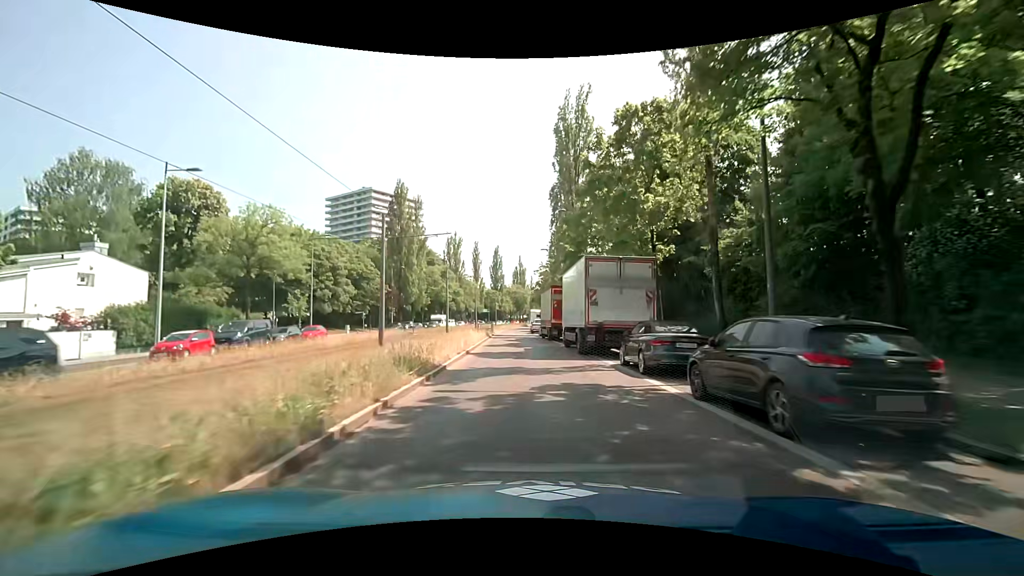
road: secondary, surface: asphalt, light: Day
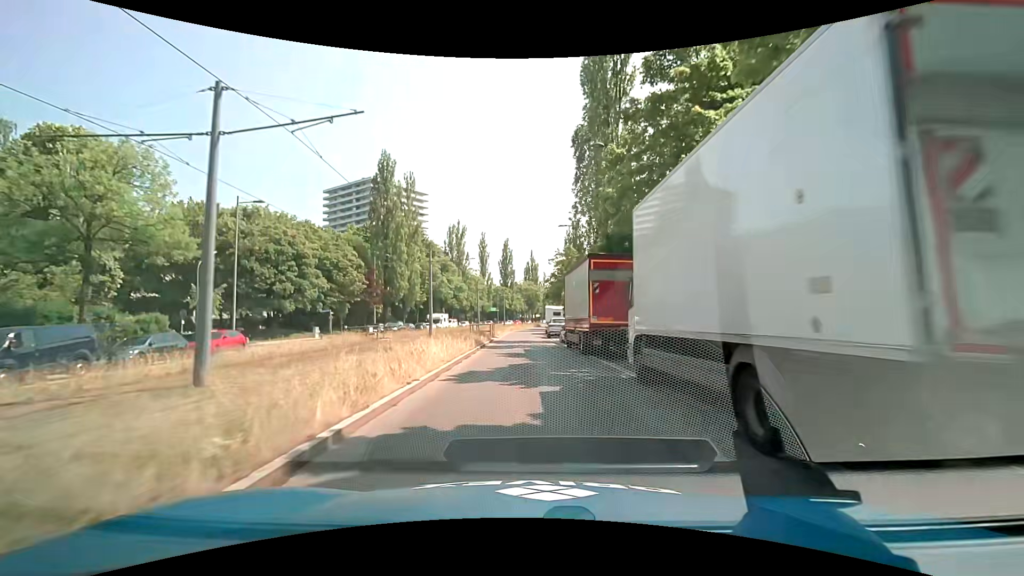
(-0.2, +15.2) m; -1°
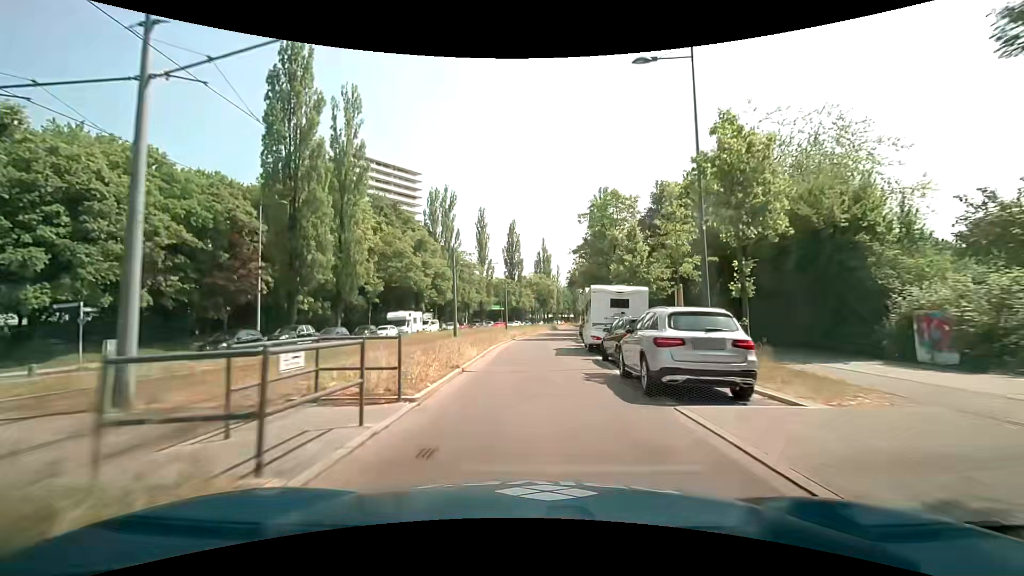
(-0.7, +30.4) m; -2°
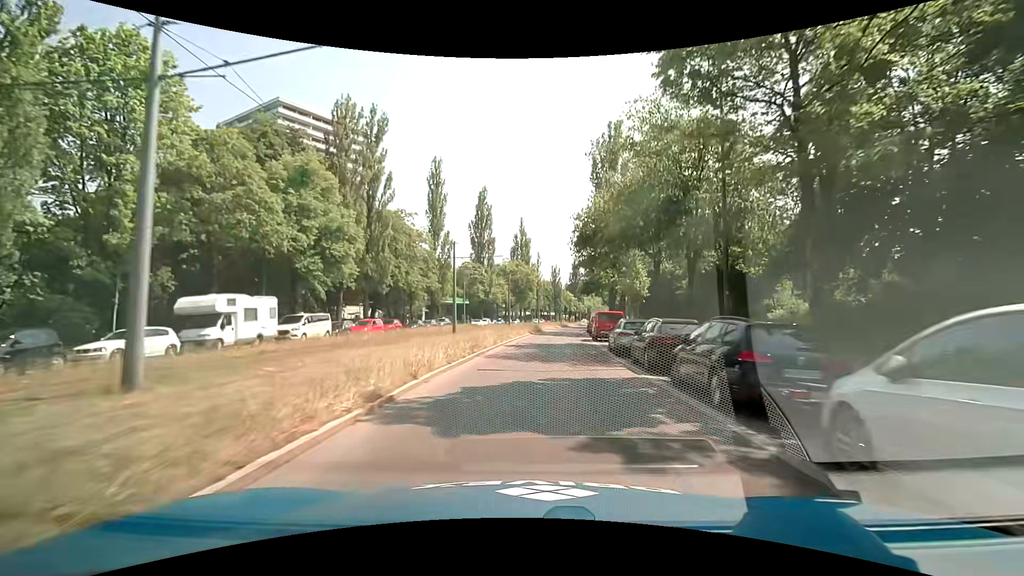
(+0.6, +30.5) m; +3°
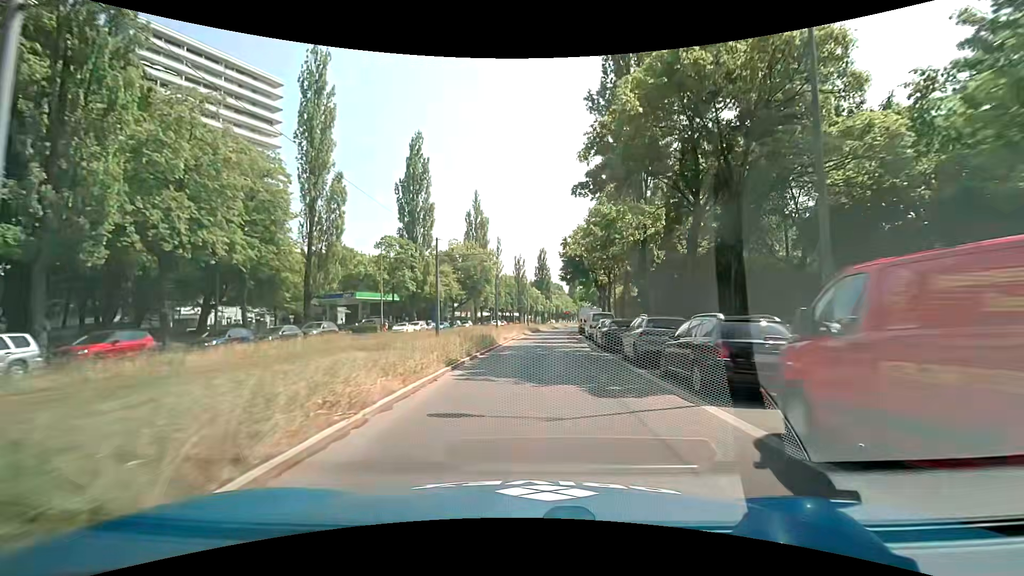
(+0.9, +30.5) m; +4°
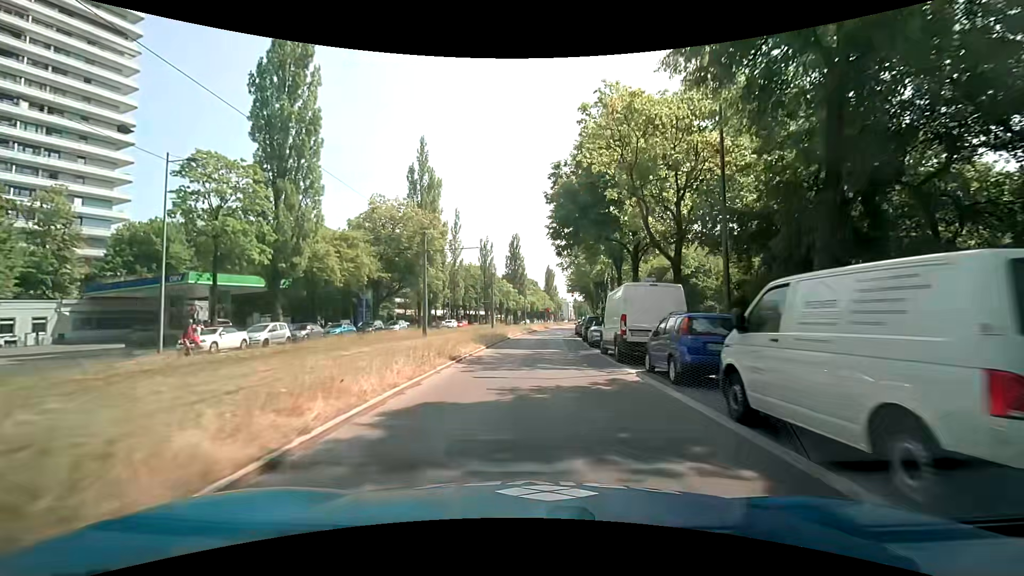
(+1.1, +30.4) m; +4°
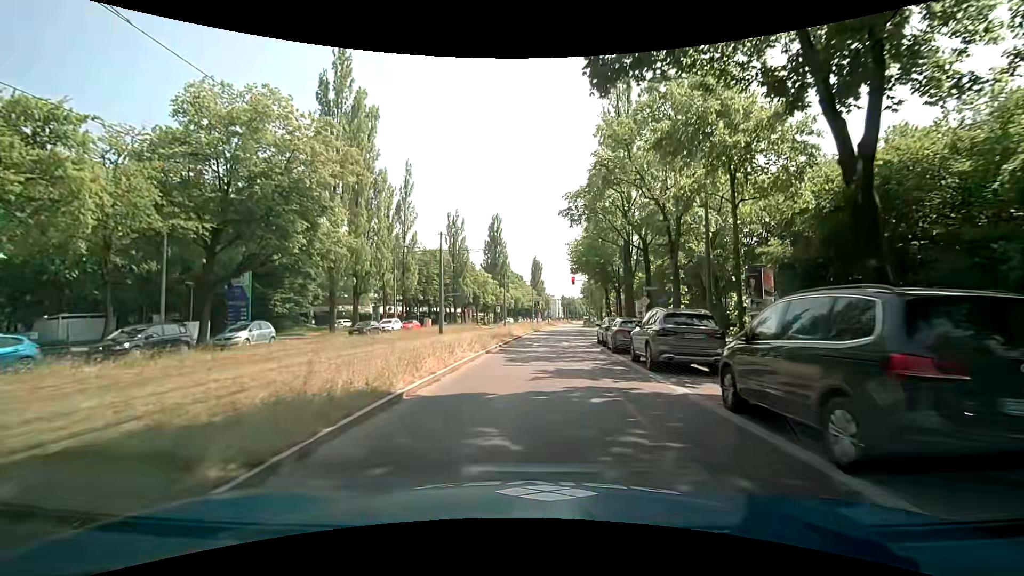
(+0.1, +27.0) m; +2°
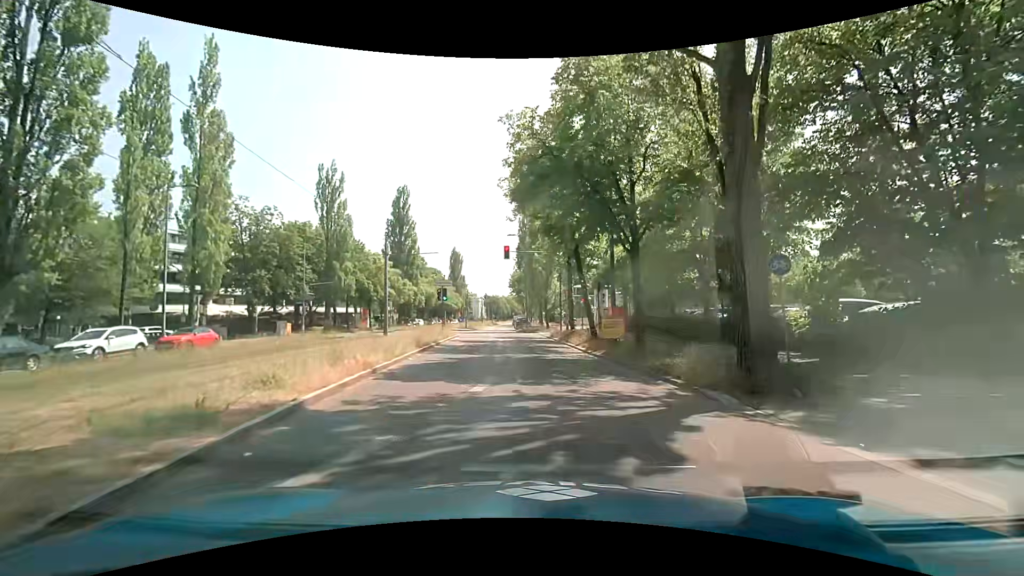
(+1.1, +26.4) m; +8°
